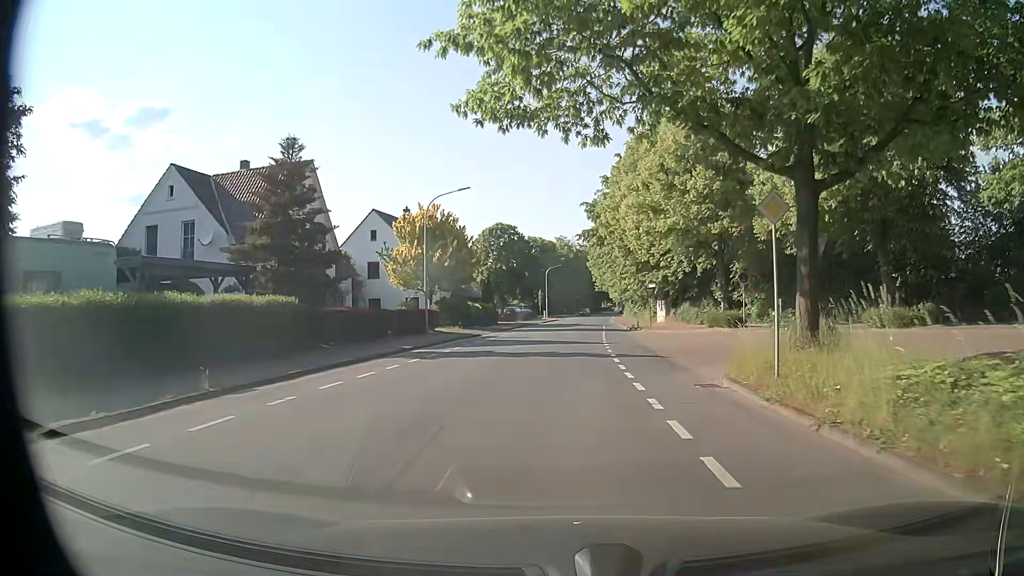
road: unclassified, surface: asphalt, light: Day
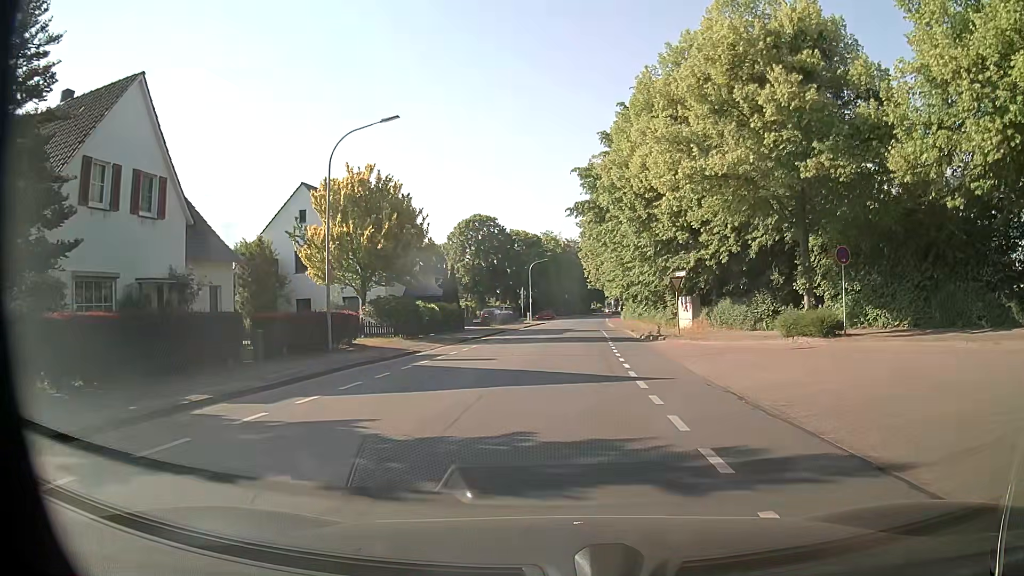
(+0.2, +14.4) m; +1°
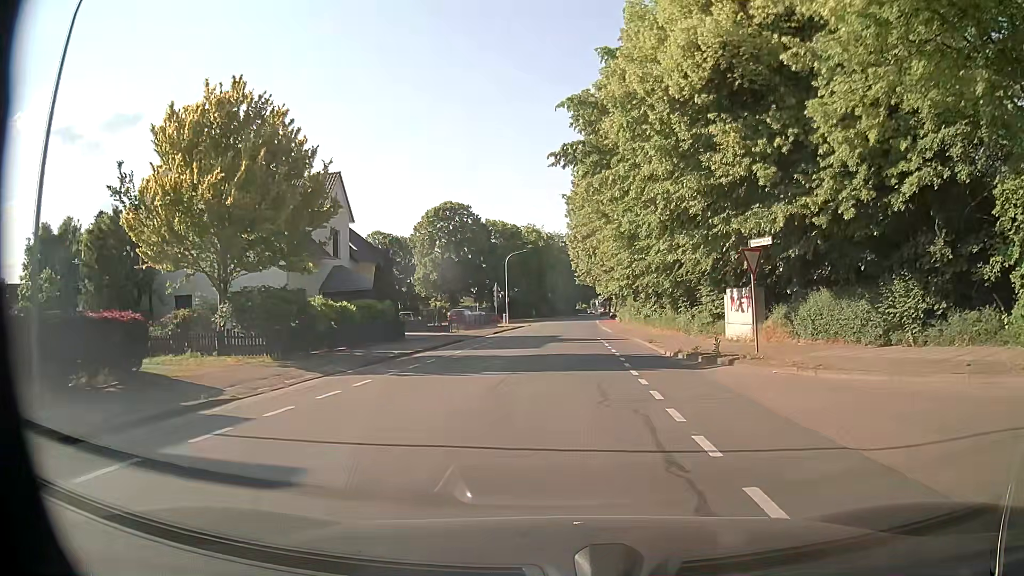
(+0.3, +14.1) m; +2°
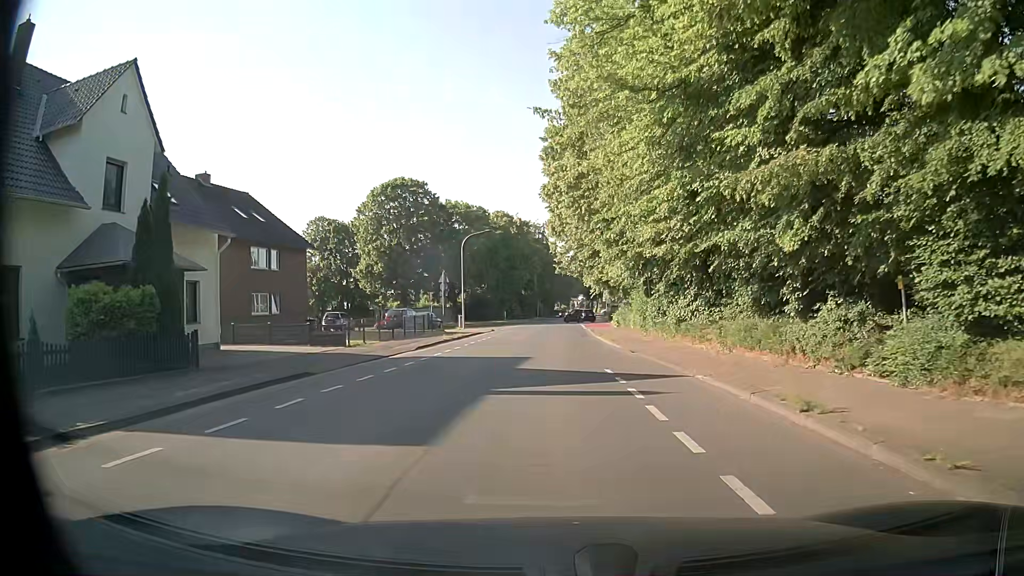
(+0.3, +18.5) m; +1°
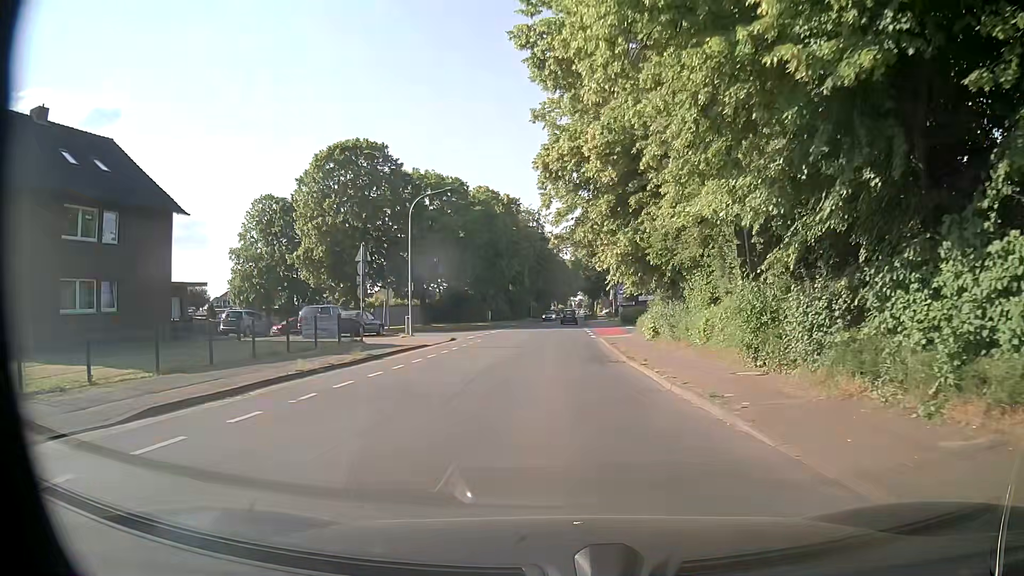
(+0.3, +18.5) m; +1°
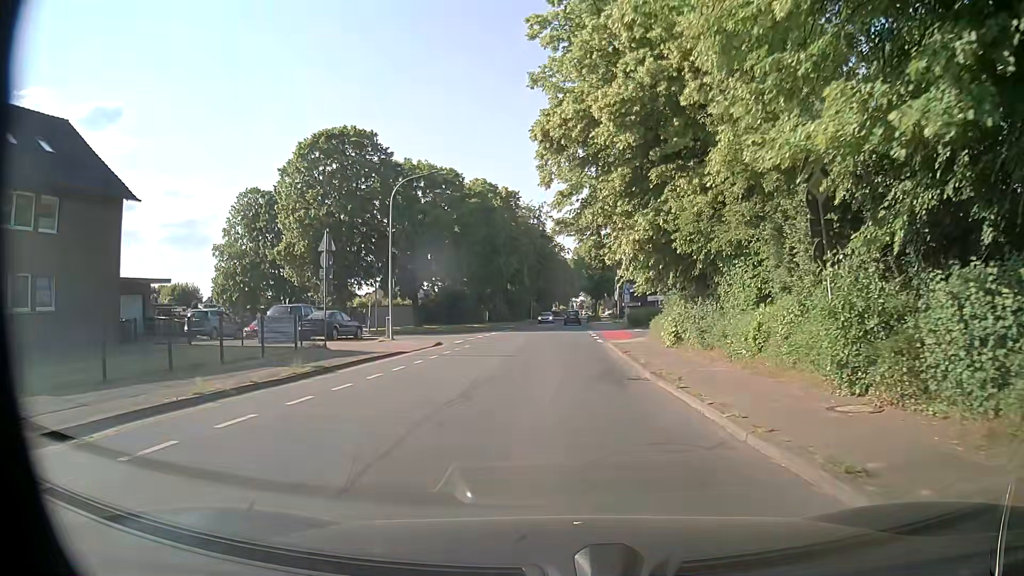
(-0.1, +4.6) m; -1°
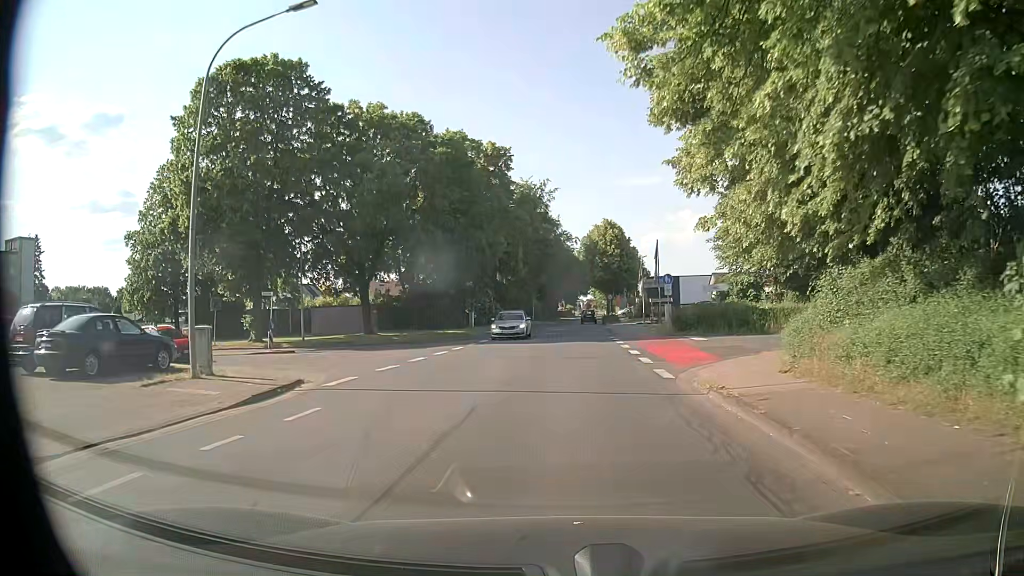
(+0.2, +18.5) m; +1°
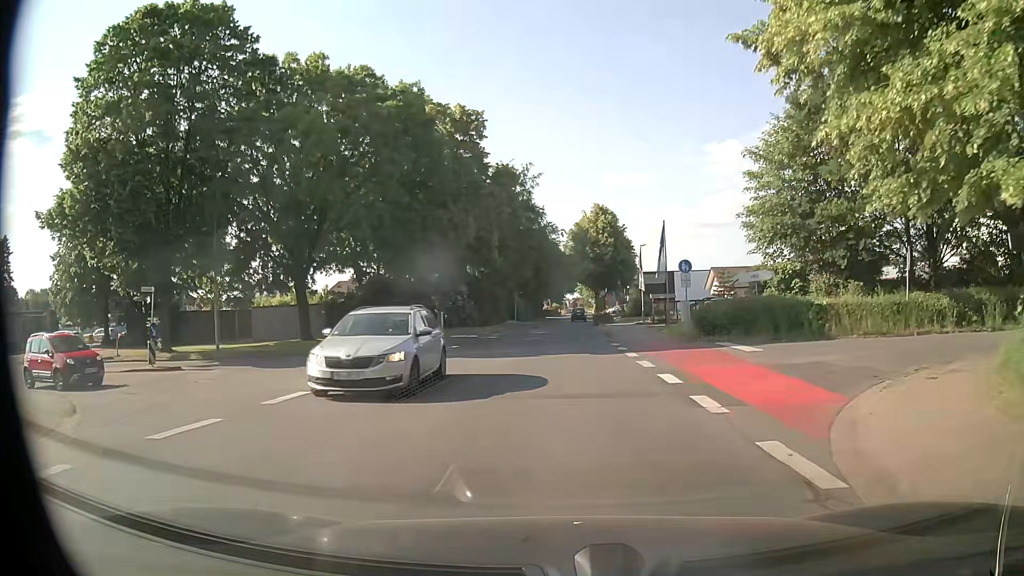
(0.0, +9.2) m; +1°
(0, +10) (0, +20) (0, +30) (0, +40) (+1, +50) (+1, +60) (+1, +70) (+2, +80) (+2, +90) (+2, +100) m
